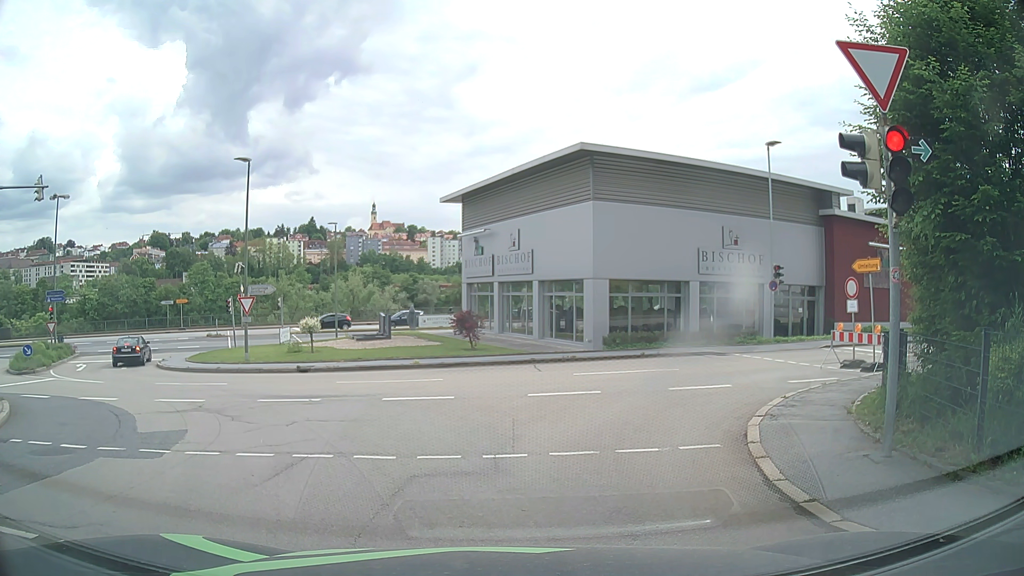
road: residential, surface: asphalt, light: Day
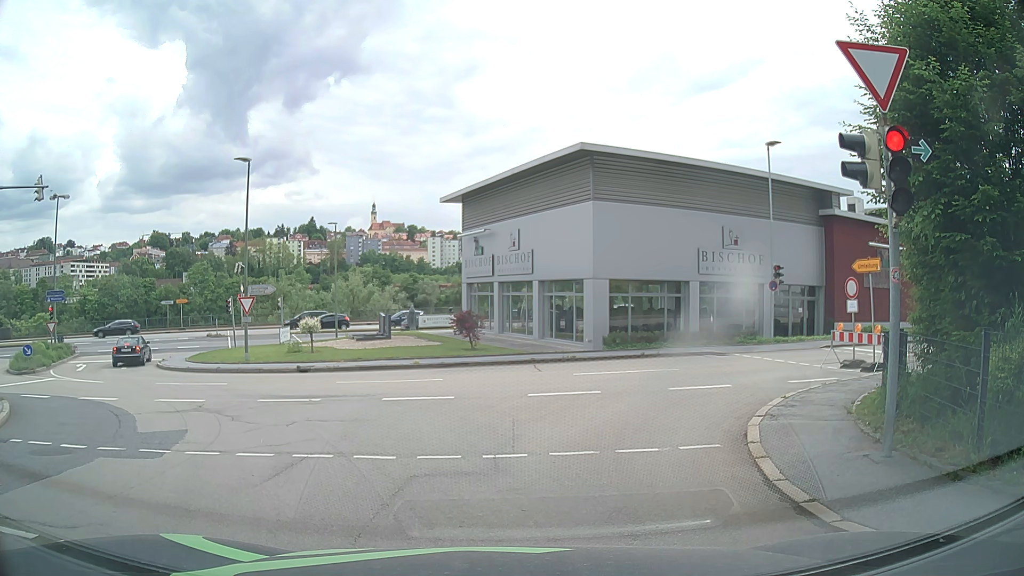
(0.0, 0.0) m; 0°
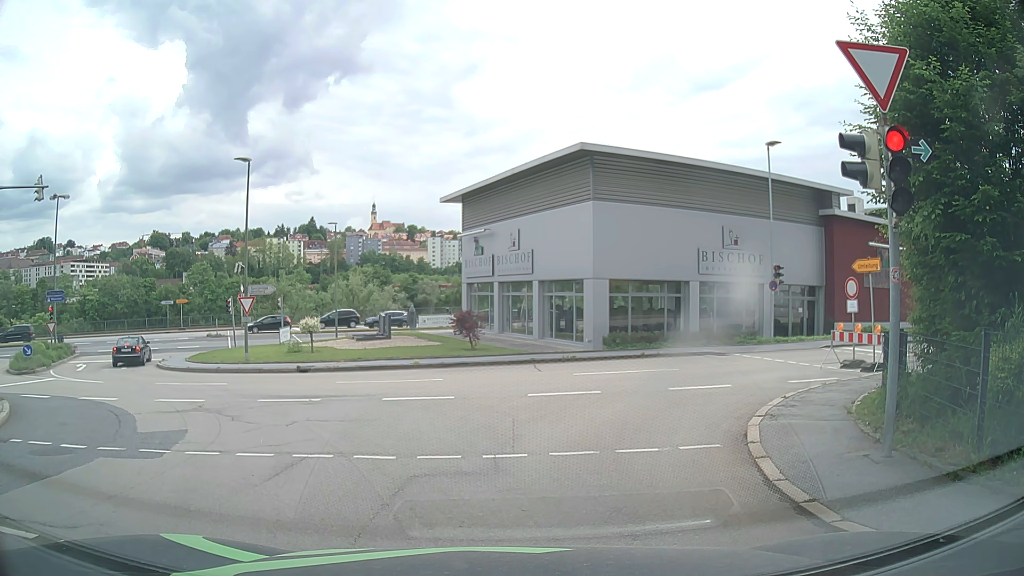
(0.0, 0.0) m; 0°
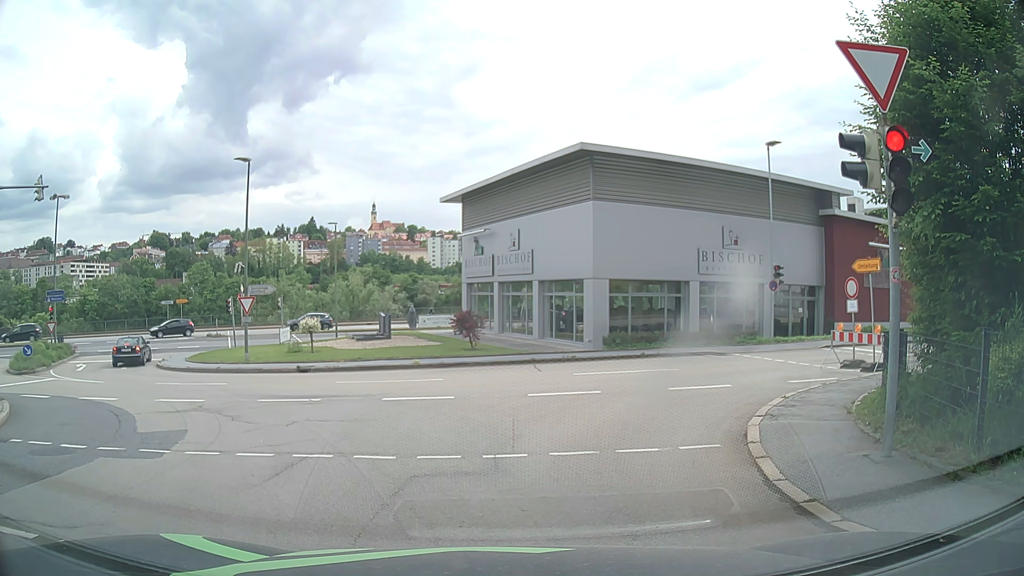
(0.0, 0.0) m; 0°
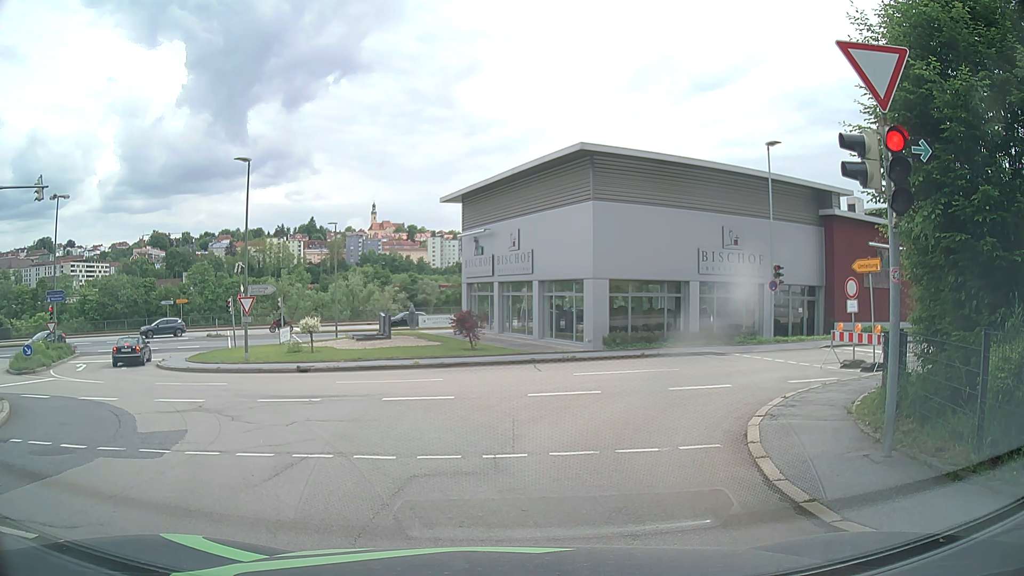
(0.0, 0.0) m; 0°
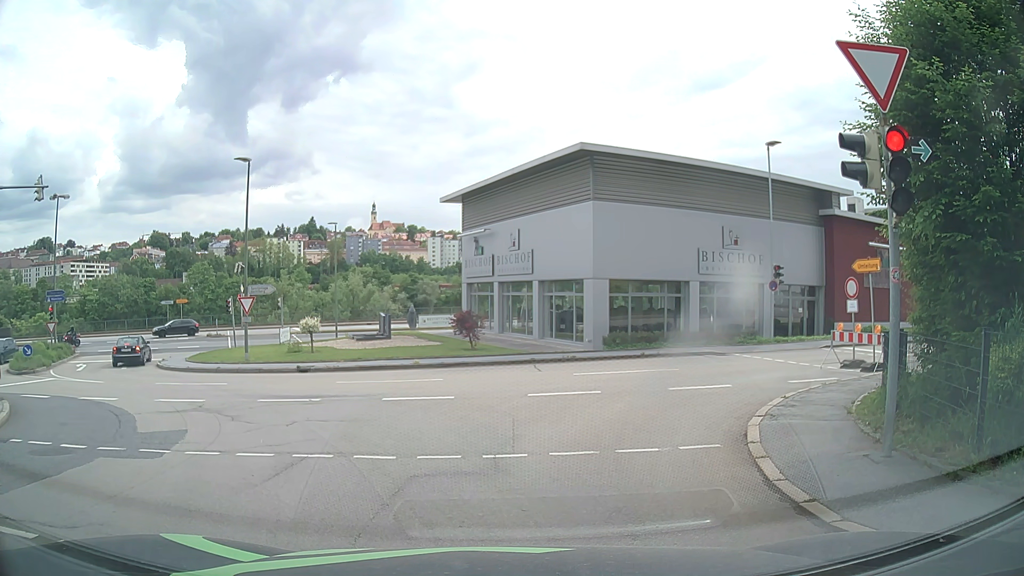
(0.0, 0.0) m; 0°
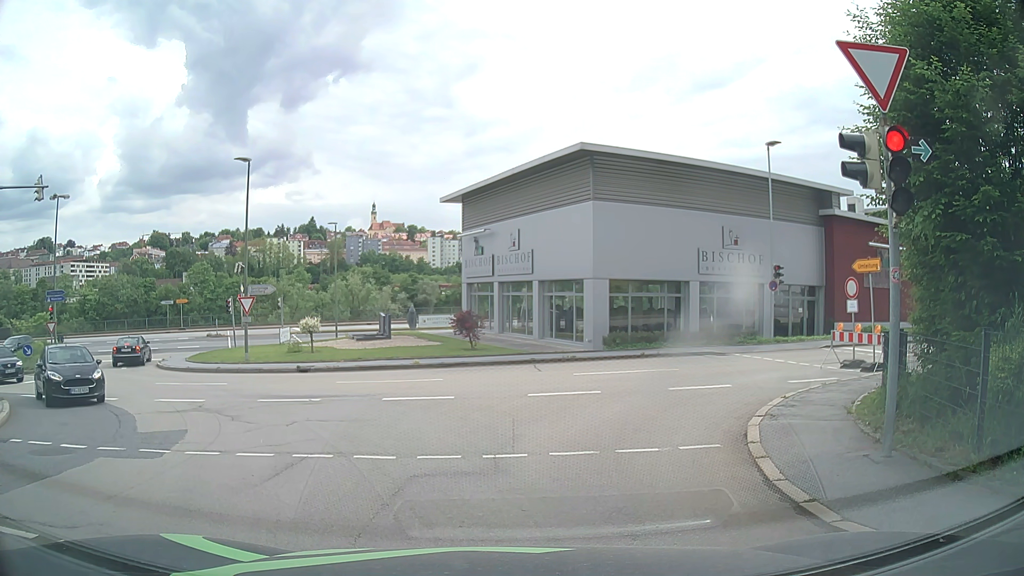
(0.0, 0.0) m; 0°
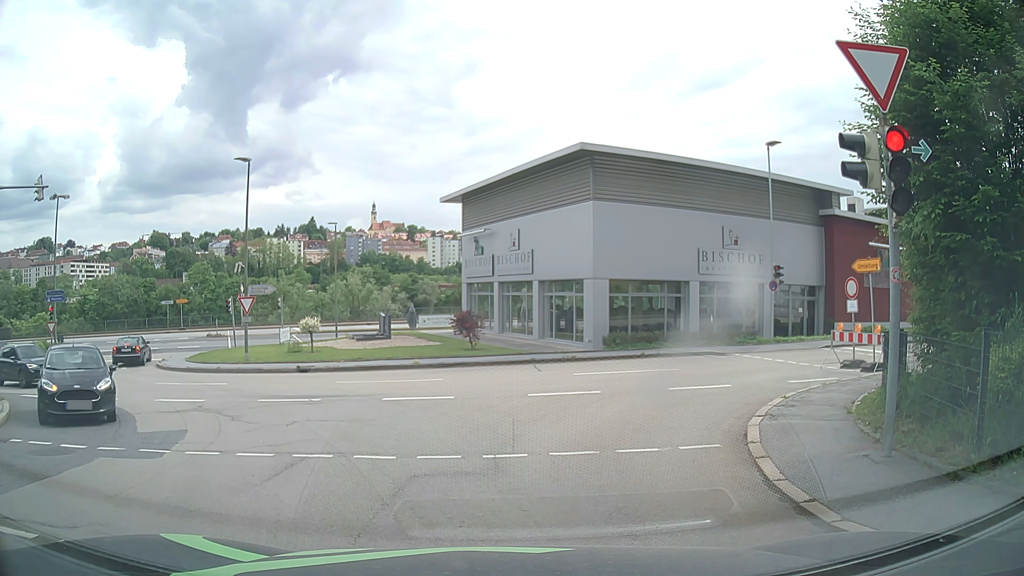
(0.0, 0.0) m; 0°
(-2, +10) (-8, +18) (-15, +24) (-20, +33) (-20, +43) (-13, +50) (-5, +55) (+5, +59) (+14, +63) (+23, +67) m
